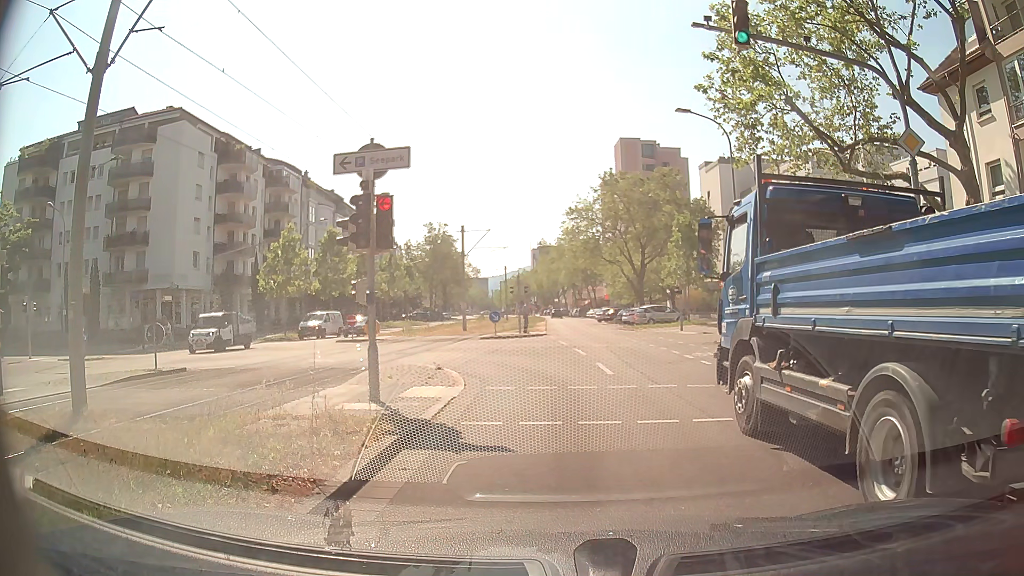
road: tertiary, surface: asphalt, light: Day
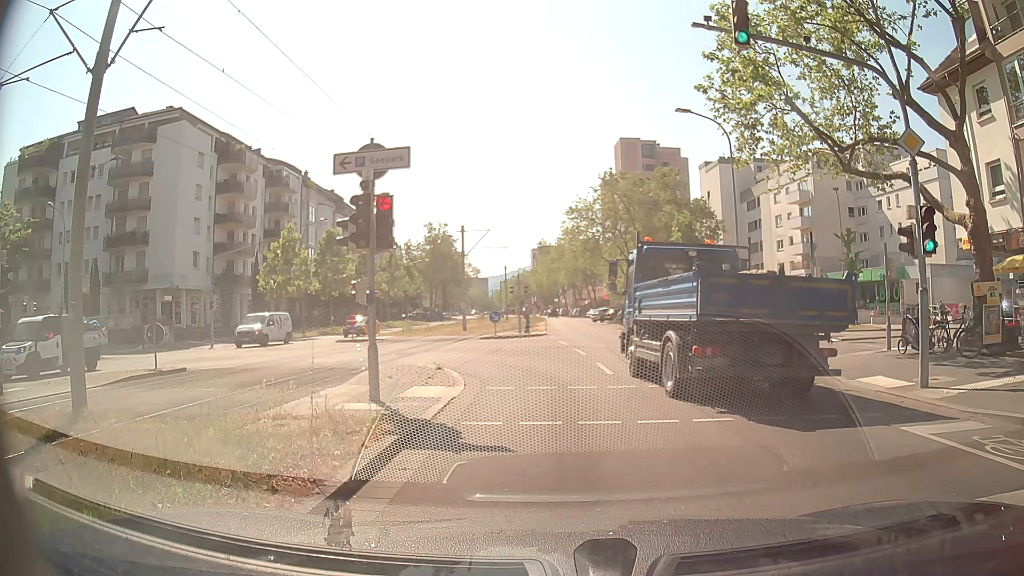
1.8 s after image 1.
(0.0, 0.0) m; 0°
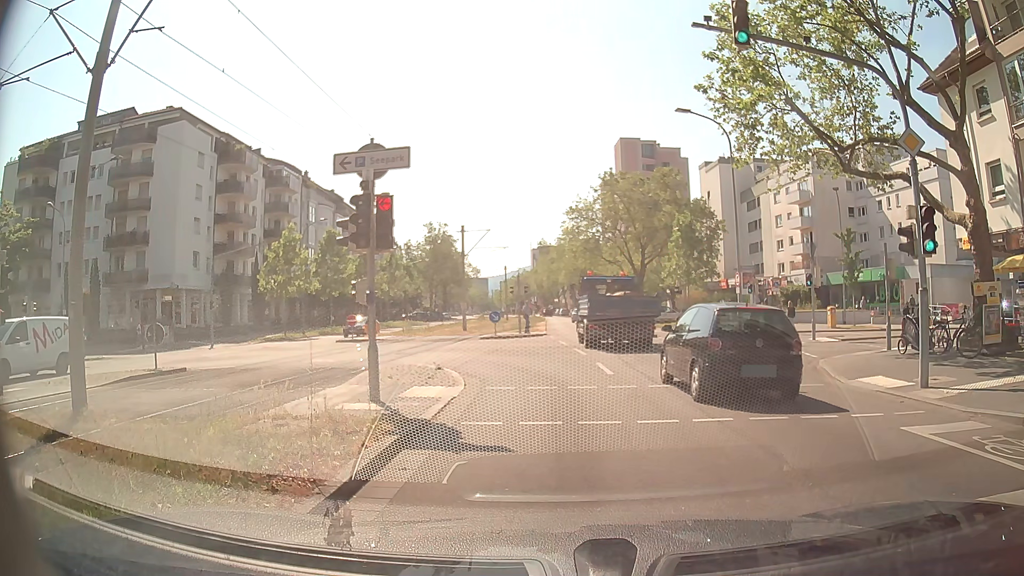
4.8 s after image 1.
(0.0, 0.0) m; 0°
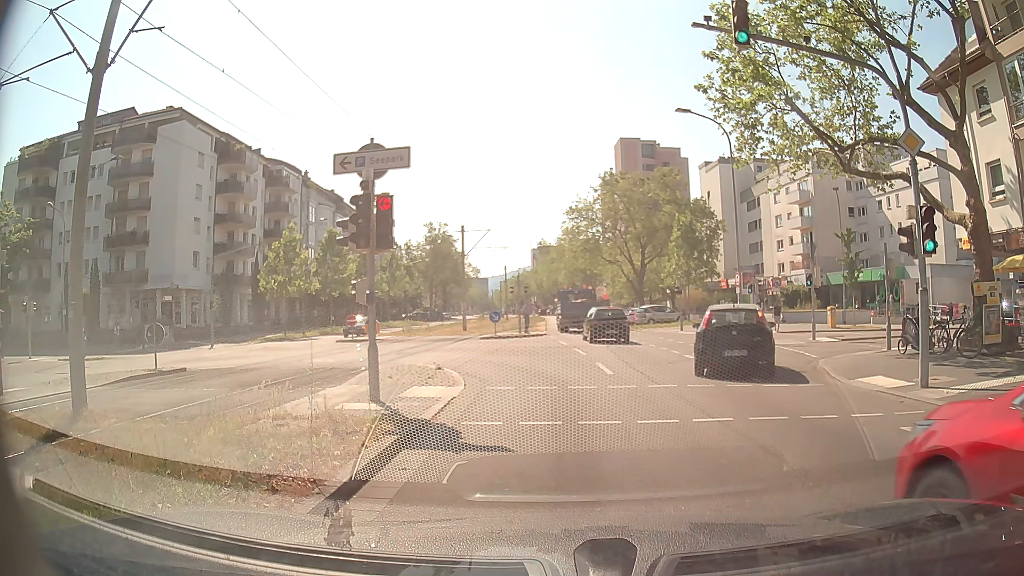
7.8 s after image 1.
(0.0, 0.0) m; 0°
